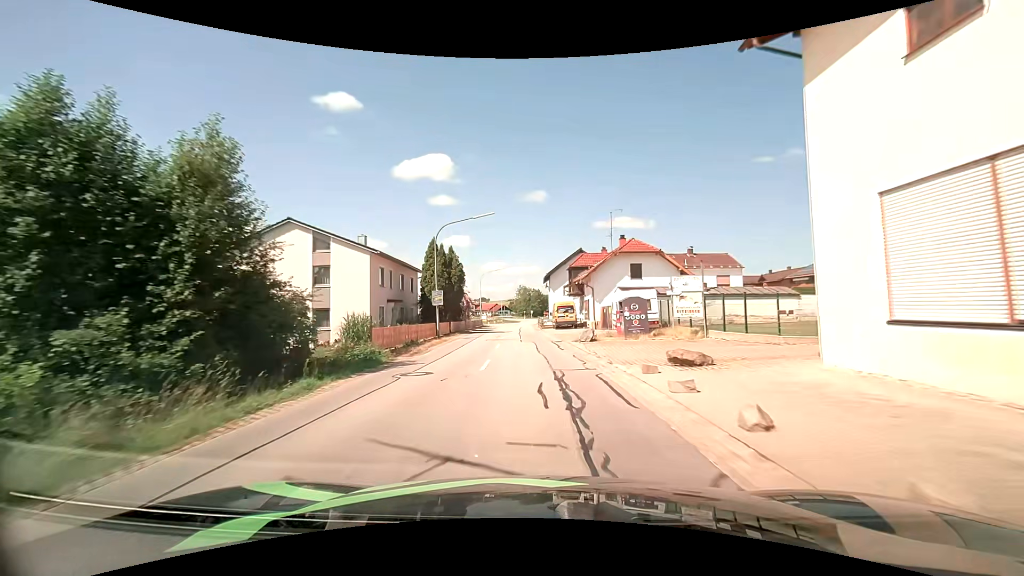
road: secondary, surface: asphalt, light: Day
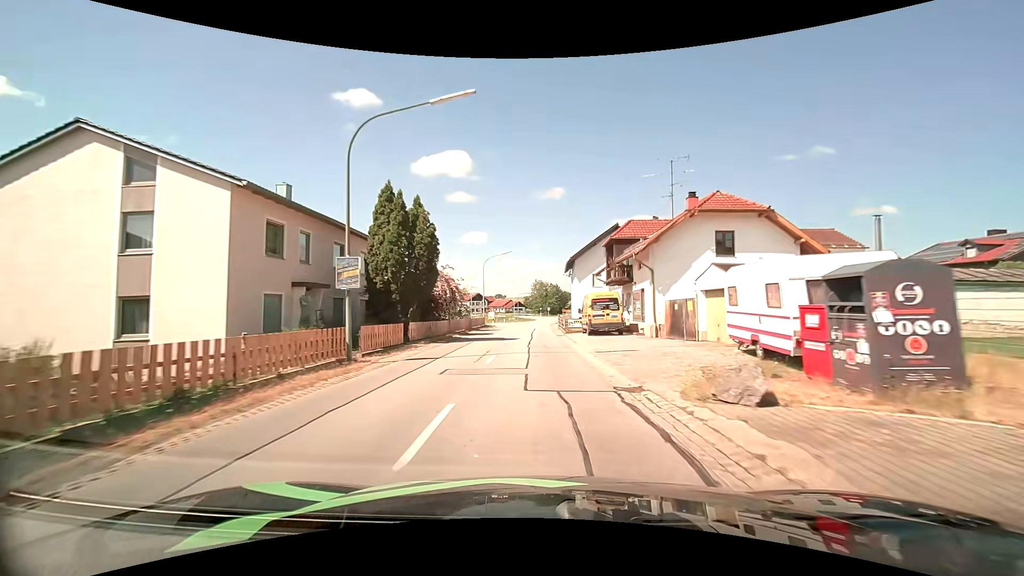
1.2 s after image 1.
(-0.4, +16.6) m; -2°
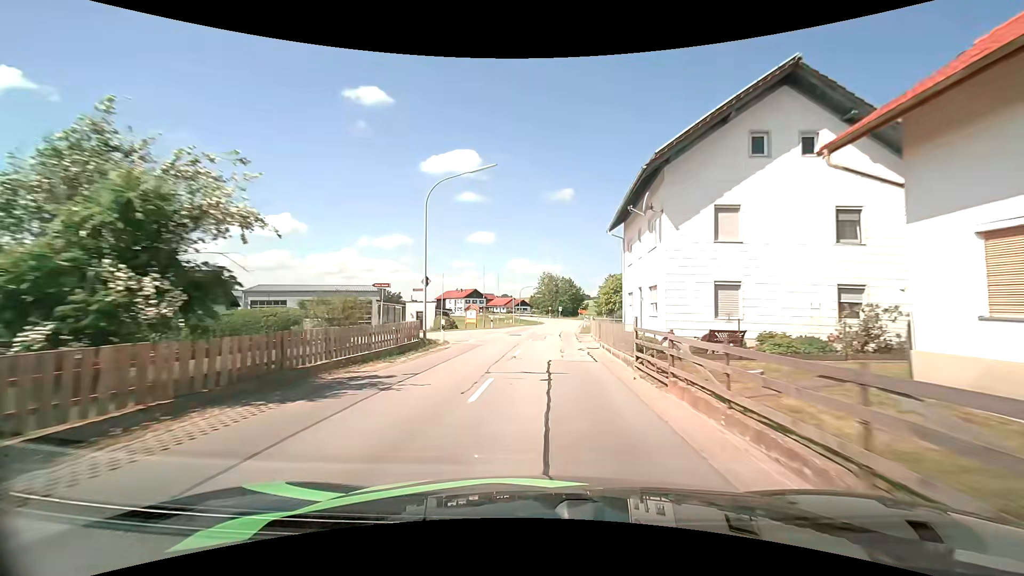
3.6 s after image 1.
(-0.4, +32.4) m; -1°
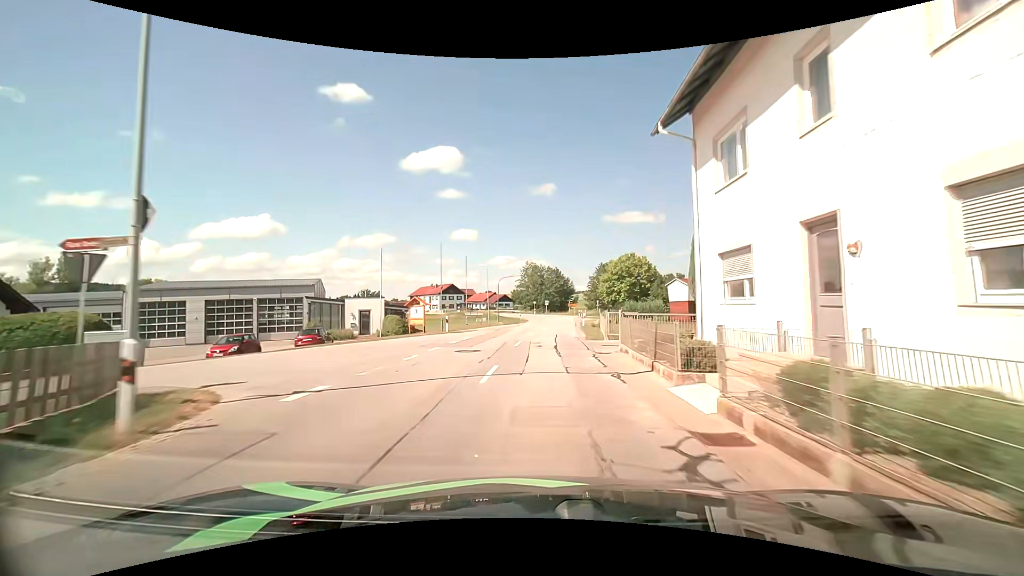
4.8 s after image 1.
(+0.3, +16.3) m; +2°
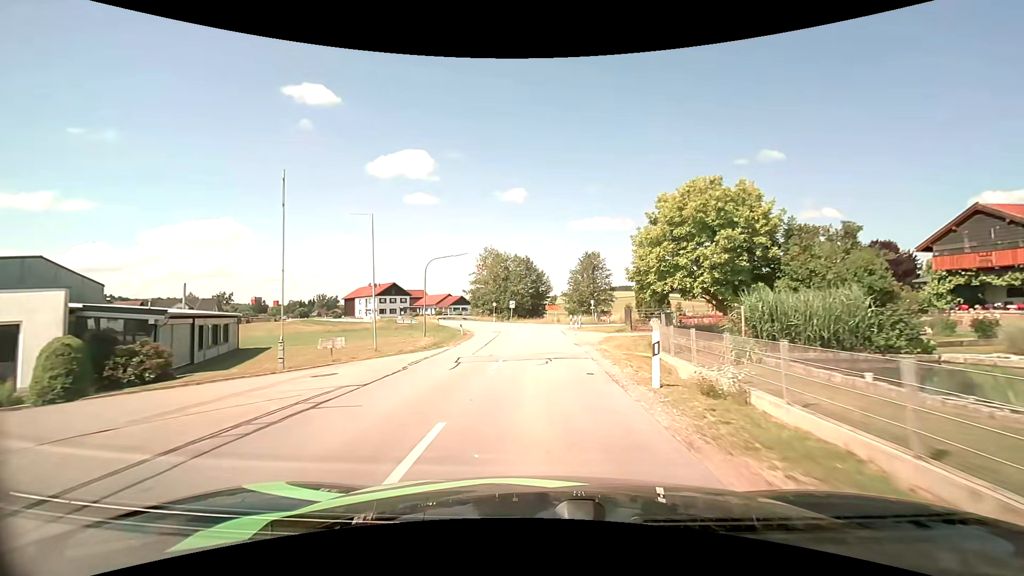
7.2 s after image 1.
(+1.0, +32.6) m; +3°
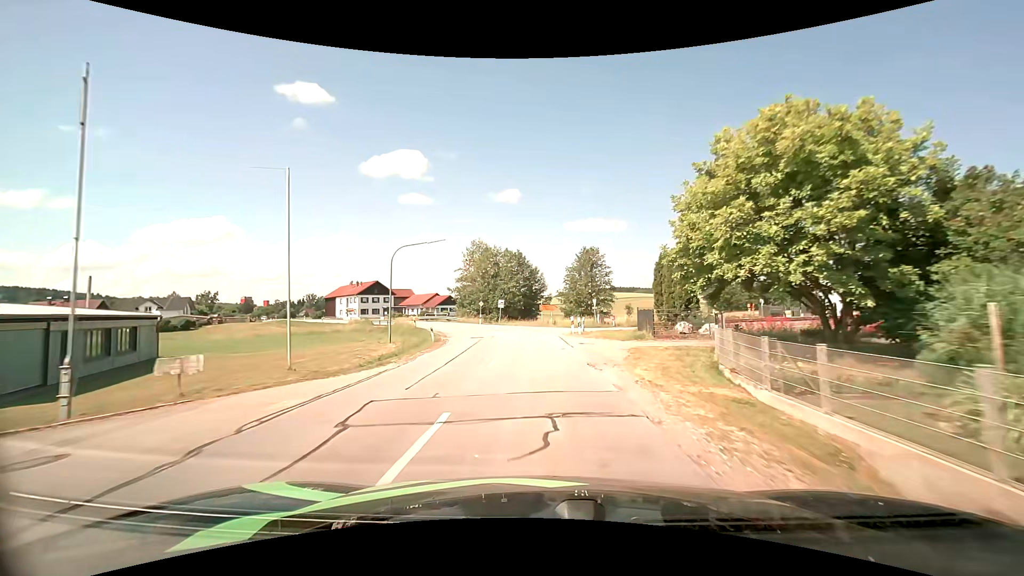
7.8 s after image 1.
(+0.1, +8.1) m; +1°
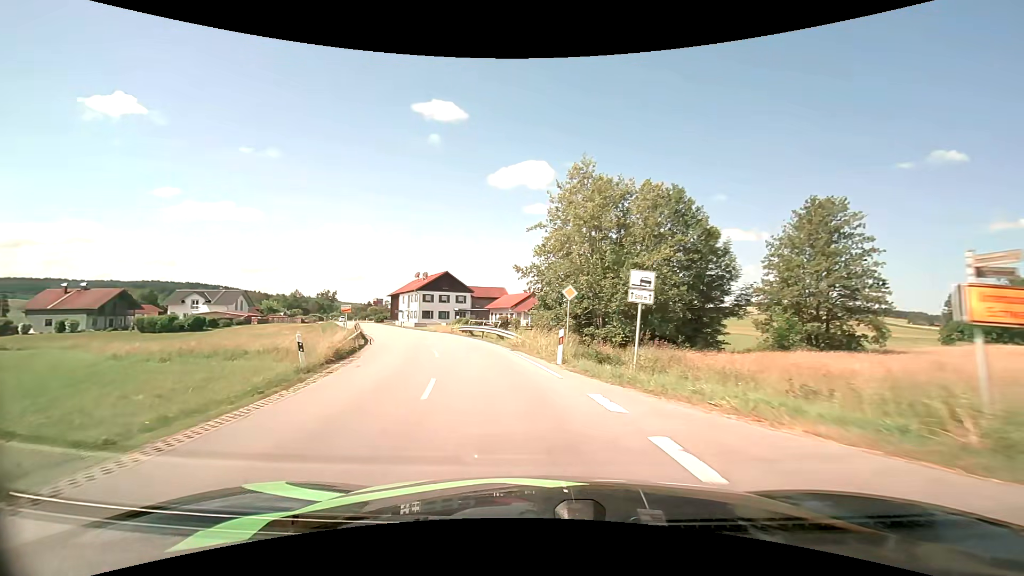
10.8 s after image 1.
(-2.8, +39.6) m; -13°
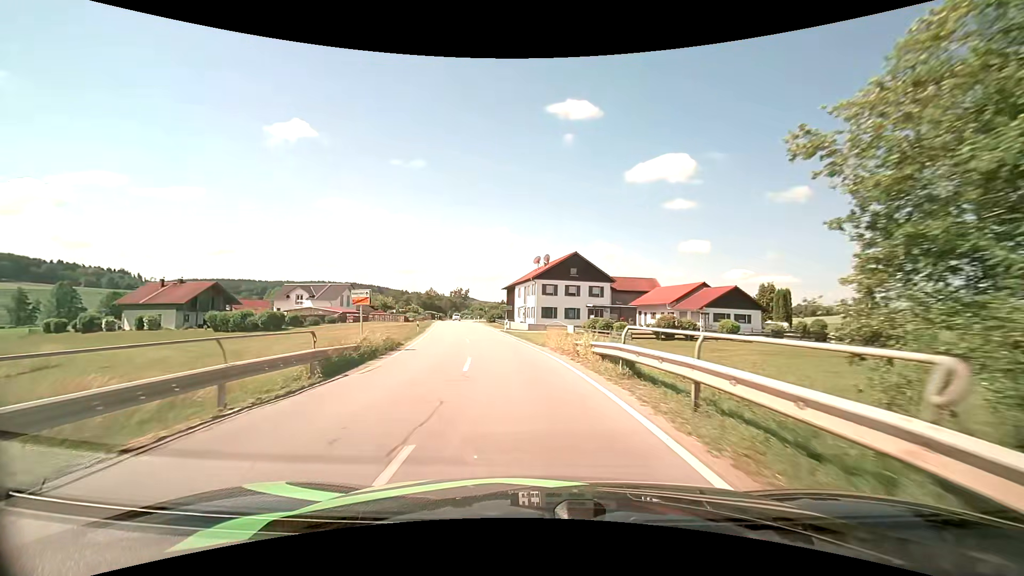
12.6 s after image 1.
(-3.3, +23.6) m; -16°
(0, +10) (-1, +20) (-3, +30) (-4, +40) (-6, +50) (-8, +59) (-9, +69) (-11, +79) (-13, +89) (-14, +99) m
